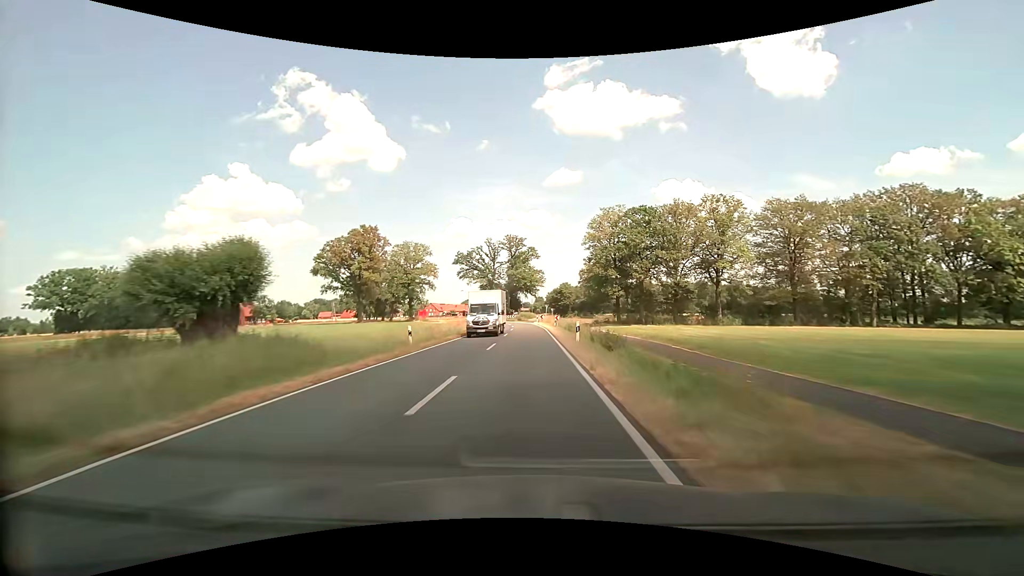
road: secondary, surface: asphalt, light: Day
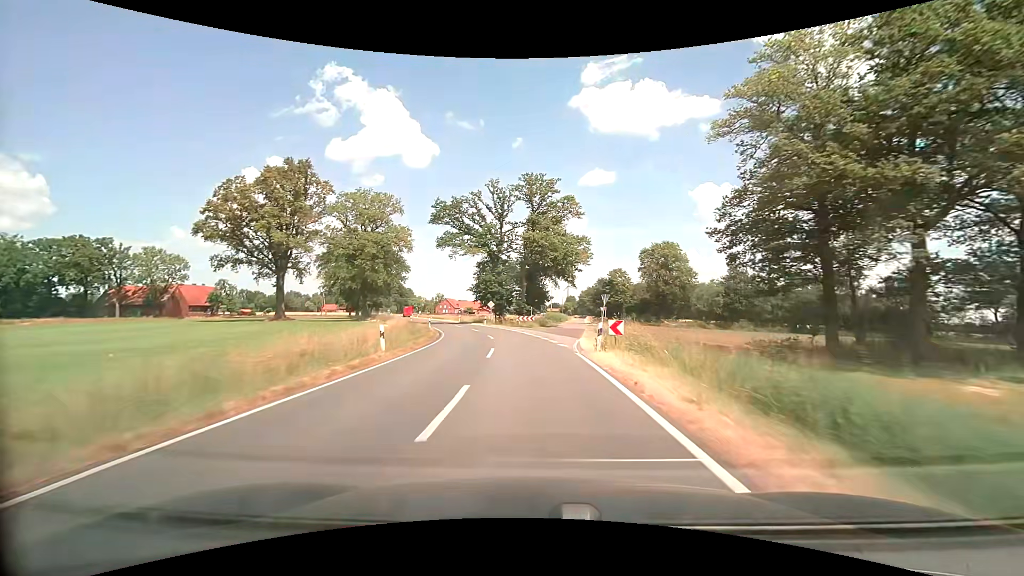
(-0.9, +49.6) m; -3°
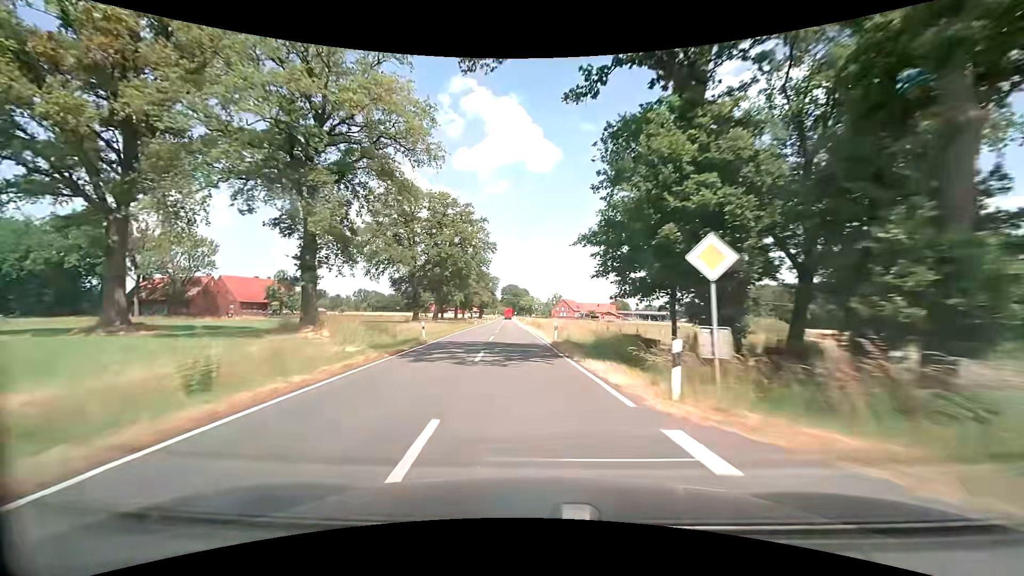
(-5.5, +49.3) m; -14°
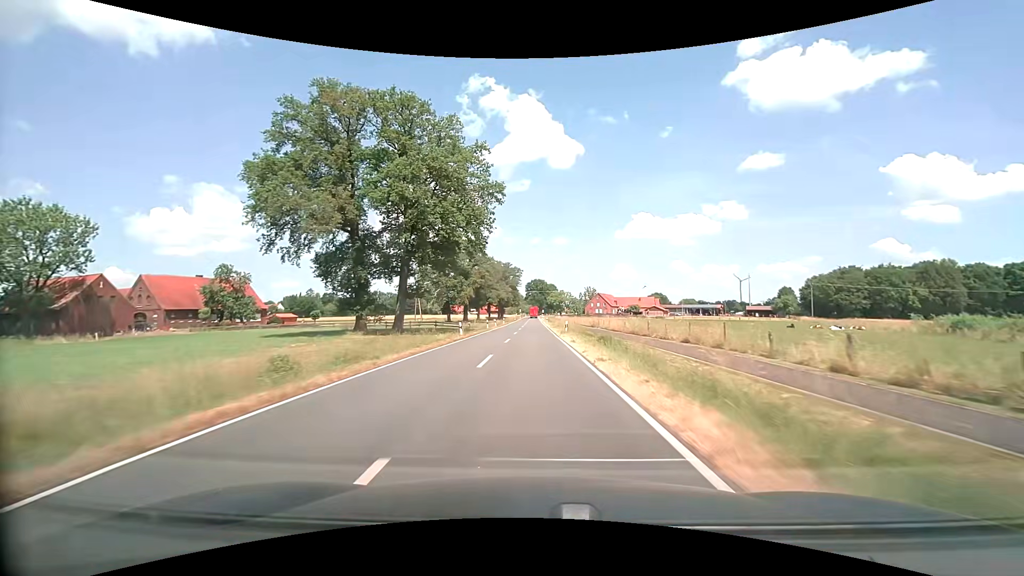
(-1.6, +37.9) m; -3°
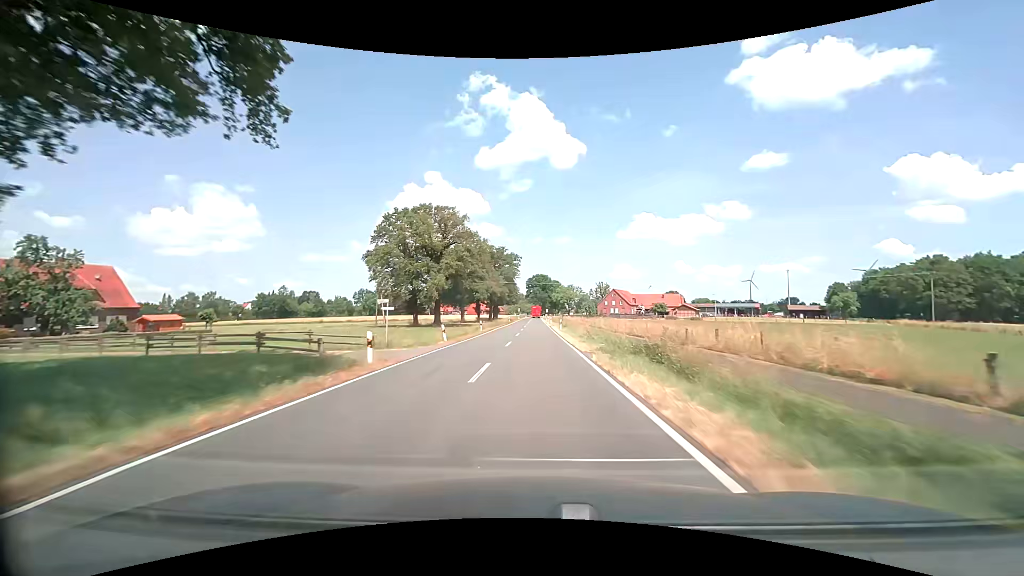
(-0.2, +38.9) m; 0°
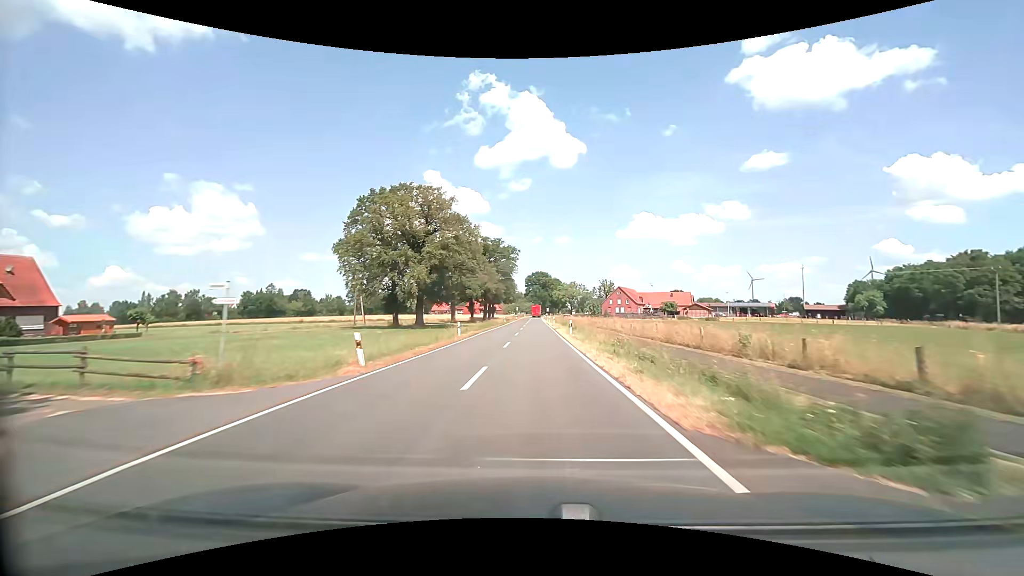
(0.0, +13.1) m; 0°
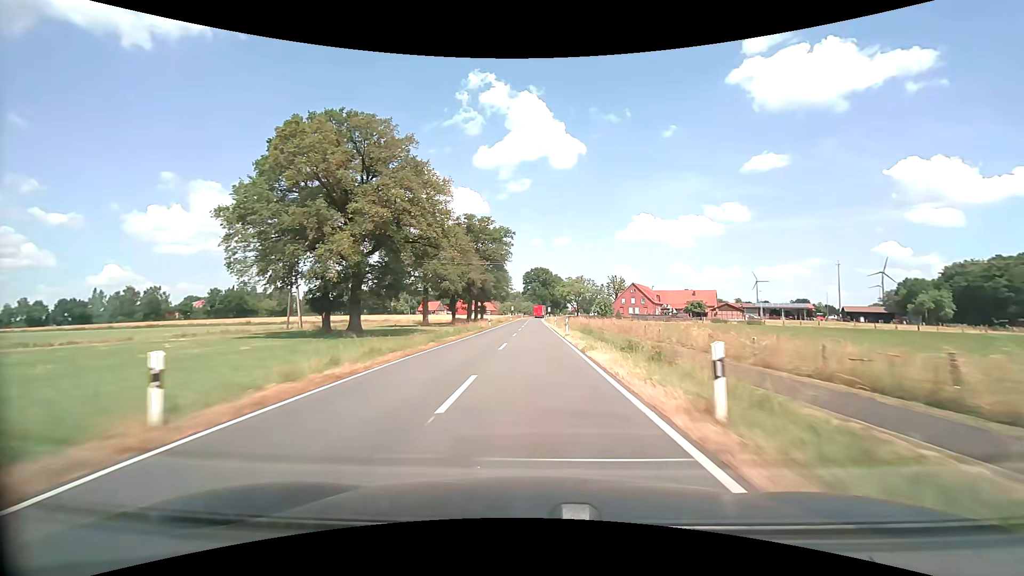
(0.0, +26.3) m; 0°
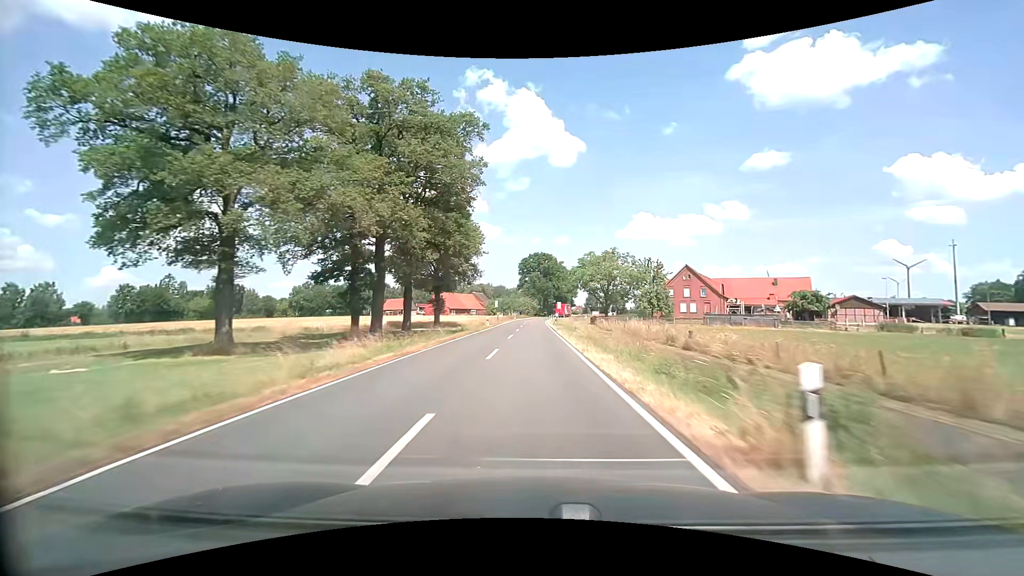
(+0.2, +52.3) m; 0°
(0, +10) (0, +20) (0, +30) (0, +40) (0, +50) (0, +60) (0, +70) (0, +80) (0, +90) (+1, +100) m
